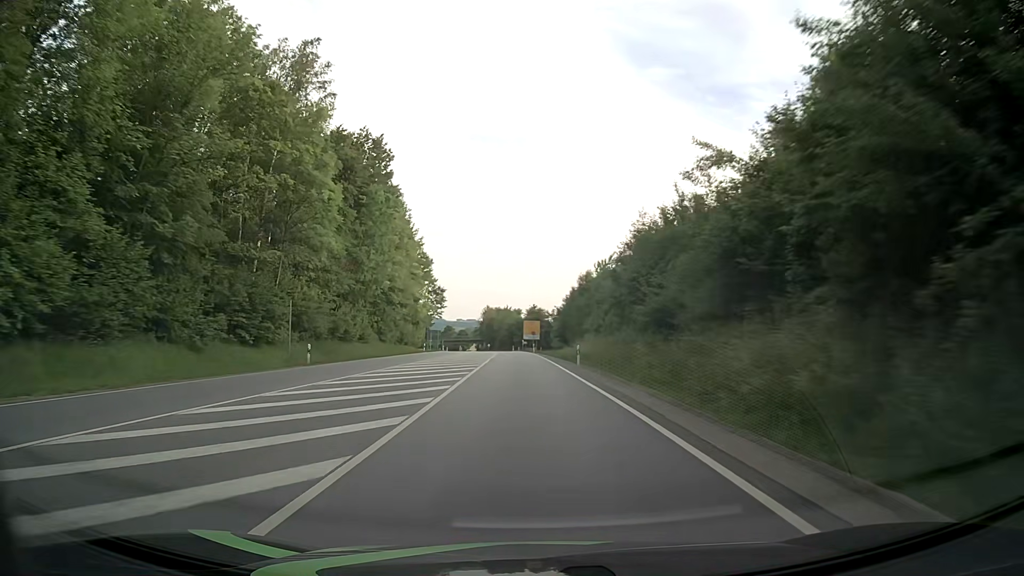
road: primary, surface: asphalt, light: Day
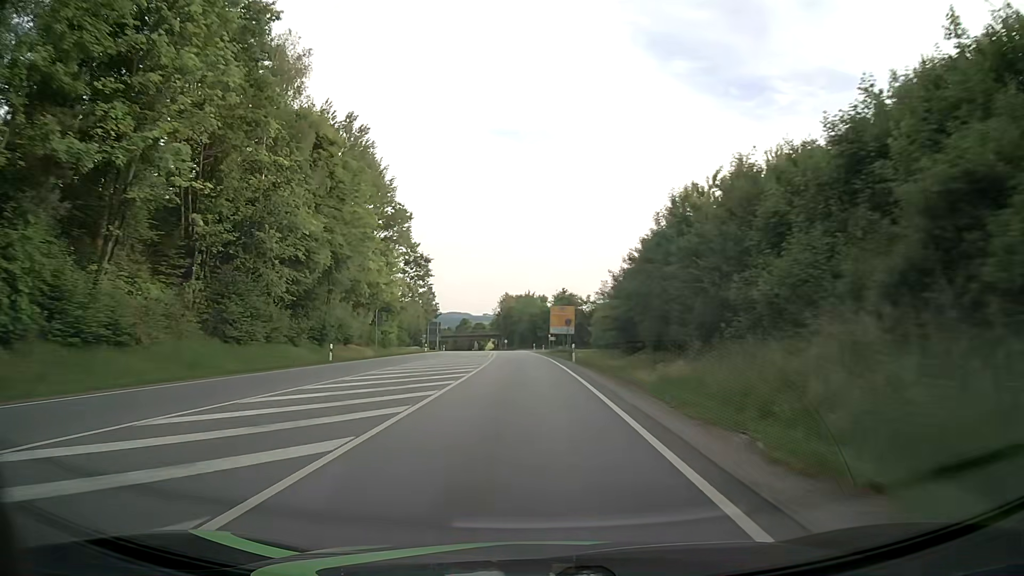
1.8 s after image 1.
(-1.0, +45.9) m; -3°
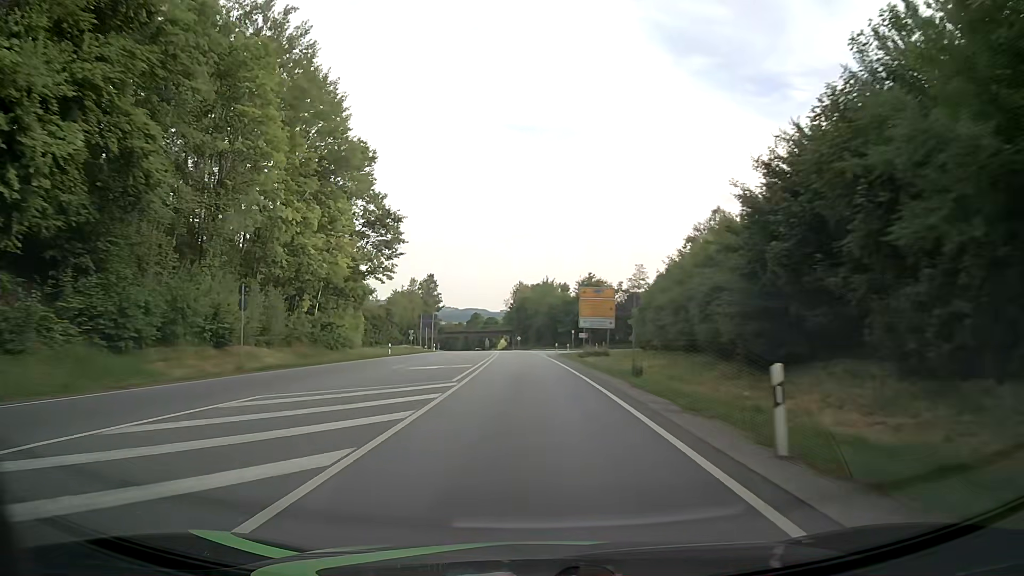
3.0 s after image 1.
(-0.4, +29.4) m; -1°
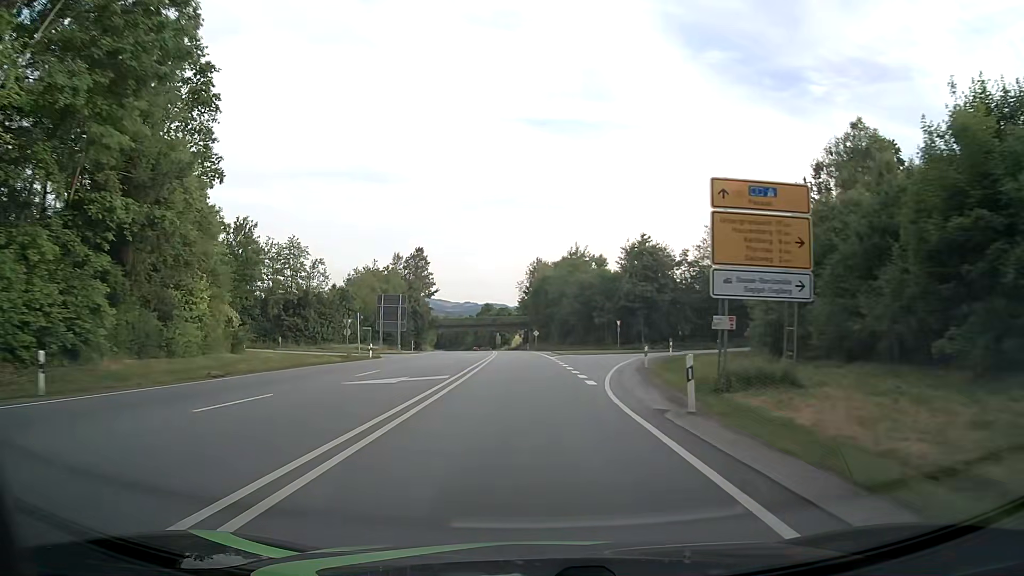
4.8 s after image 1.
(-0.7, +42.2) m; -2°
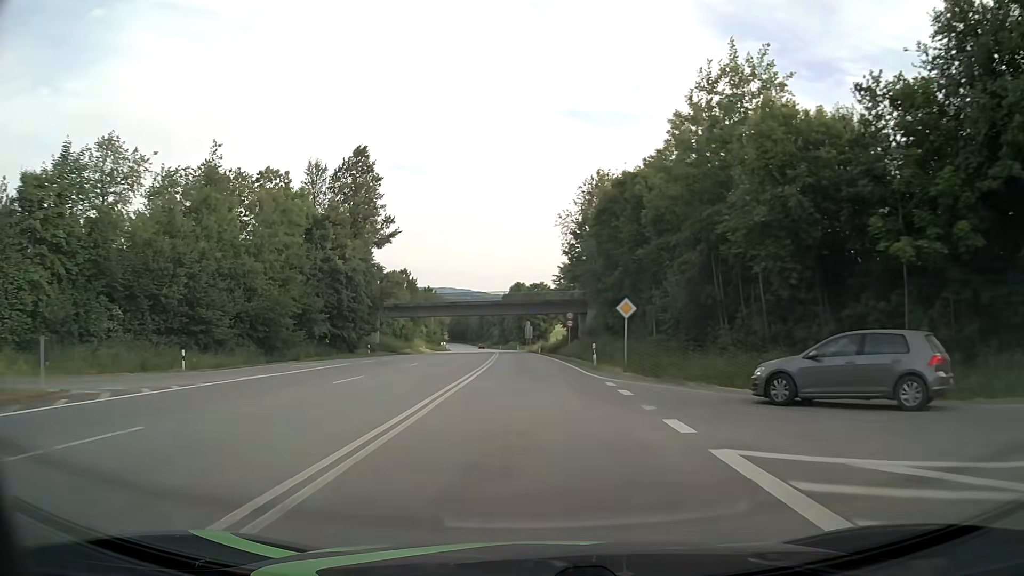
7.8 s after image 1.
(-1.7, +66.1) m; -3°
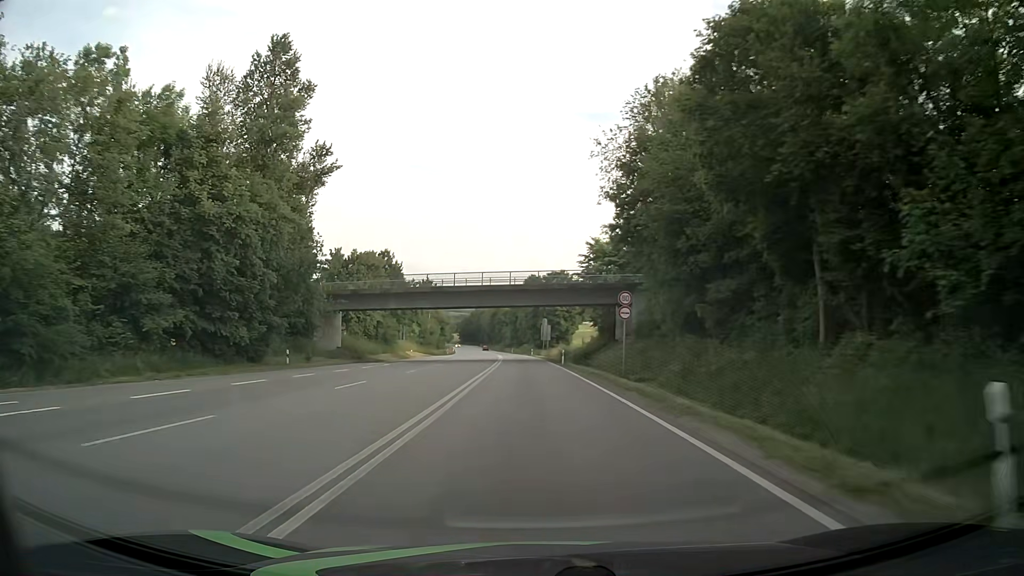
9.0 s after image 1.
(-0.4, +25.7) m; -2°
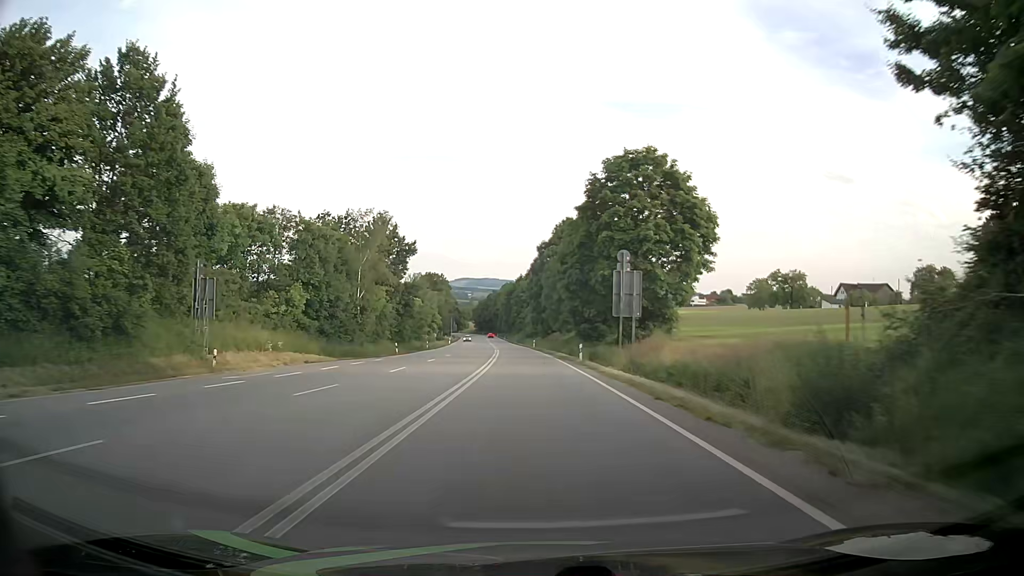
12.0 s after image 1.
(-1.4, +63.5) m; -2°
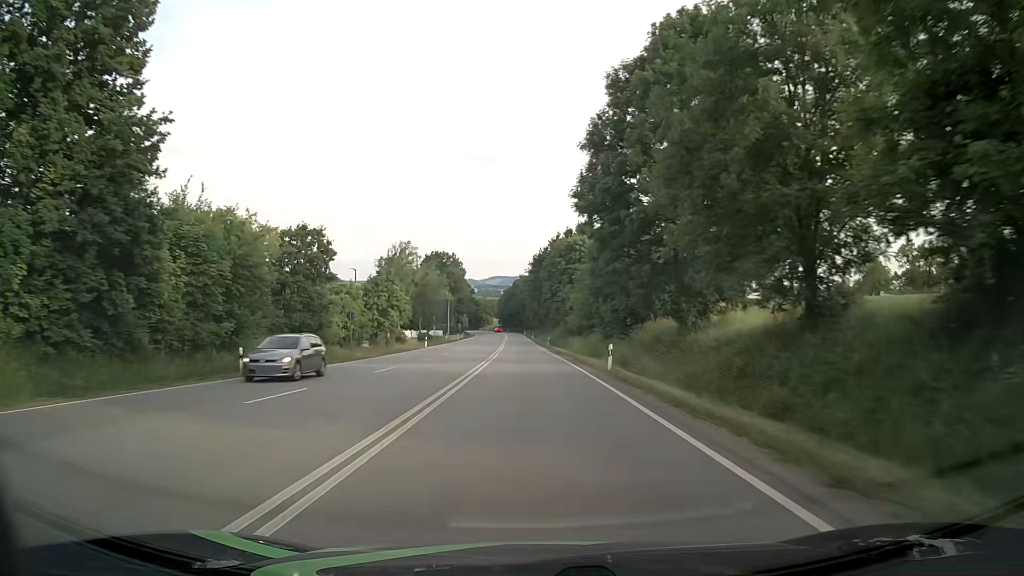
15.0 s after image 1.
(-1.3, +63.1) m; -3°
(0, +10) (0, +20) (0, +30) (-1, +40) (-1, +50) (-1, +60) (-2, +70) (-2, +80) (-2, +90) (-3, +100) m
